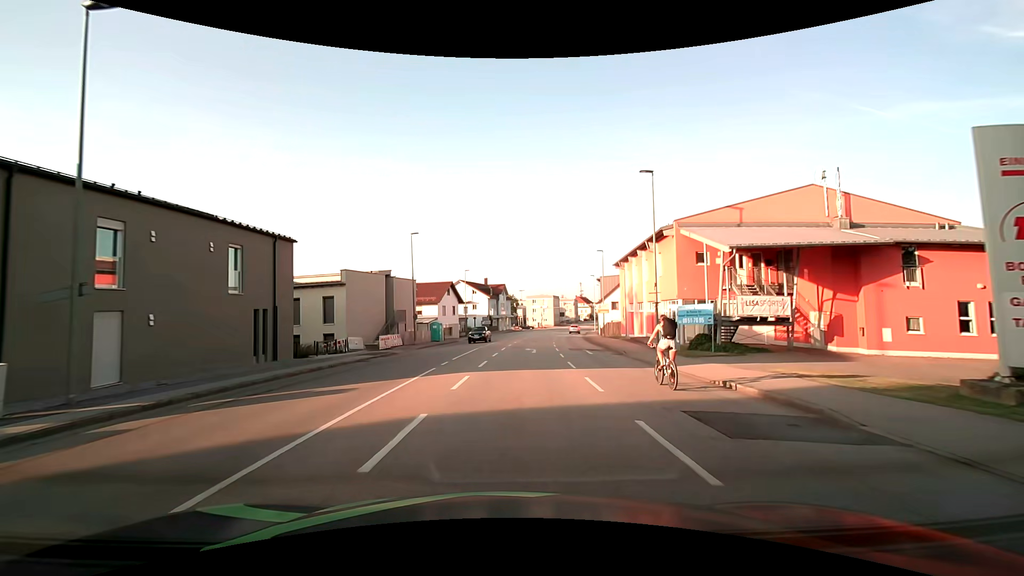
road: tertiary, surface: asphalt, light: Day
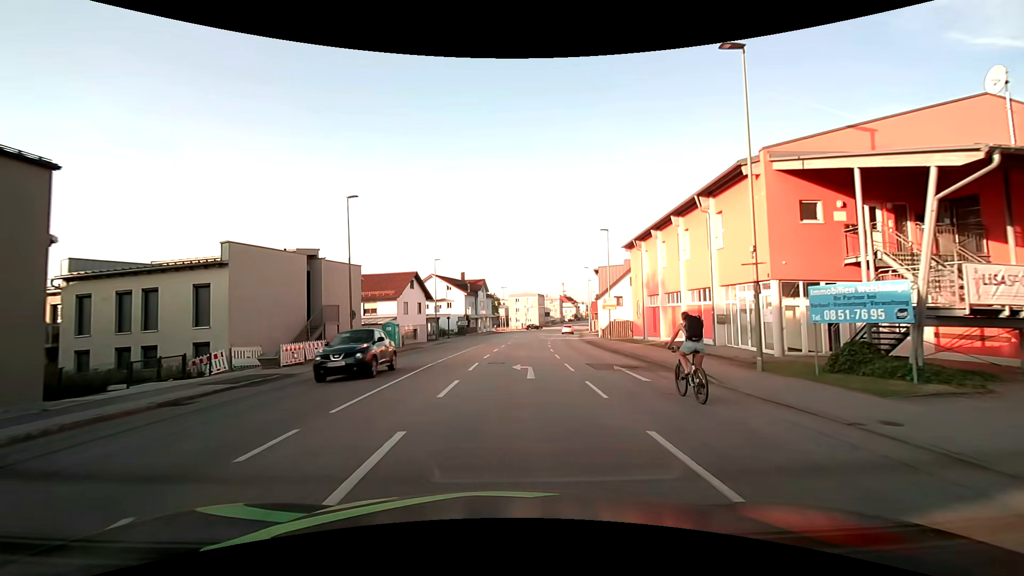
(+0.3, +13.3) m; +2°
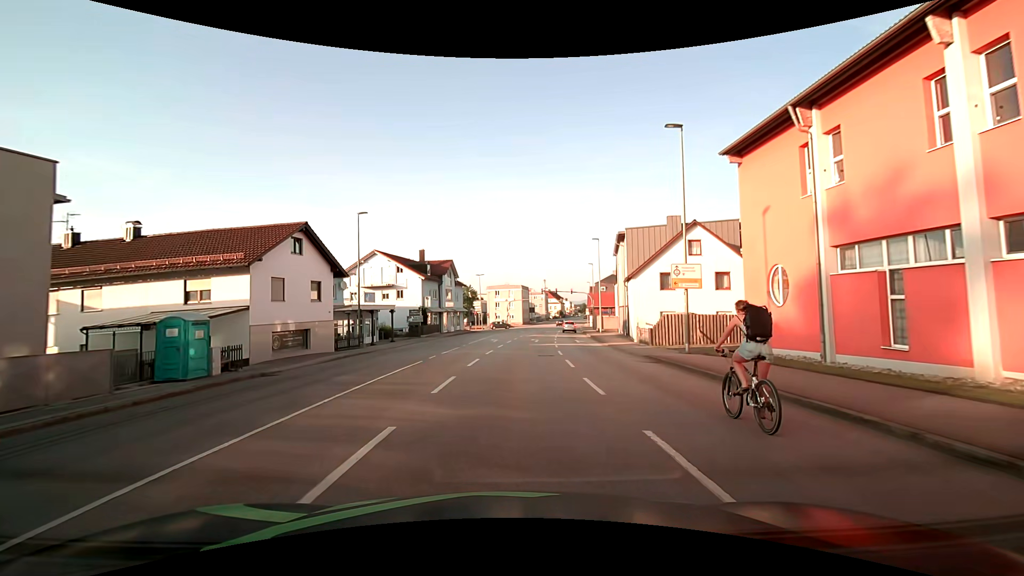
(+0.6, +24.0) m; +3°
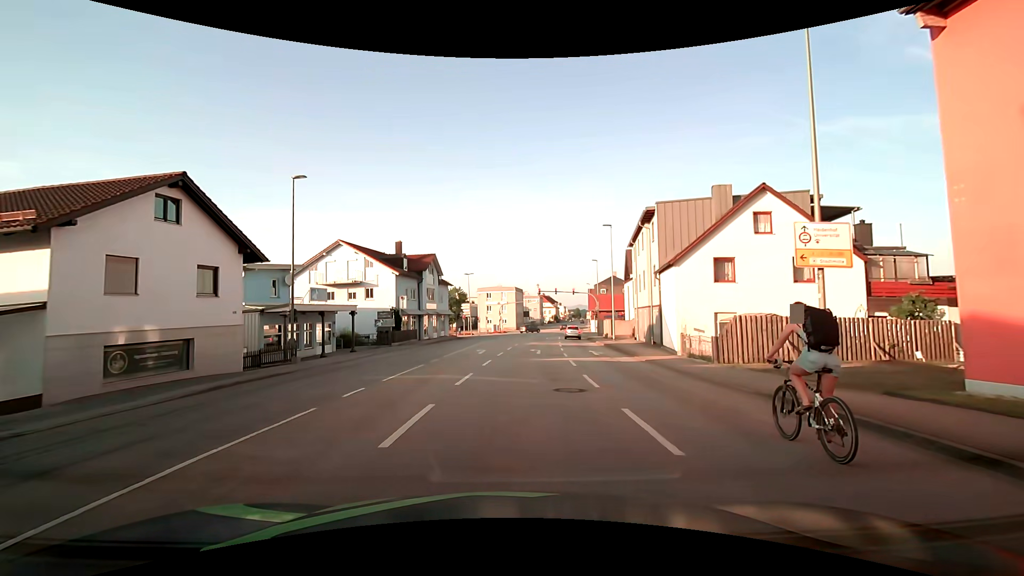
(0.0, +9.9) m; +2°
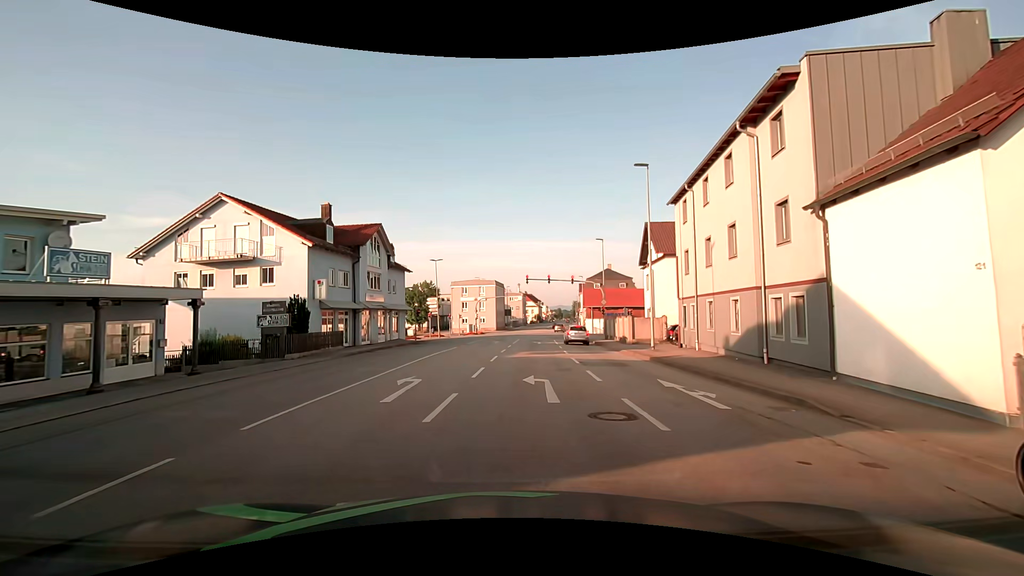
(0.0, +16.7) m; 0°
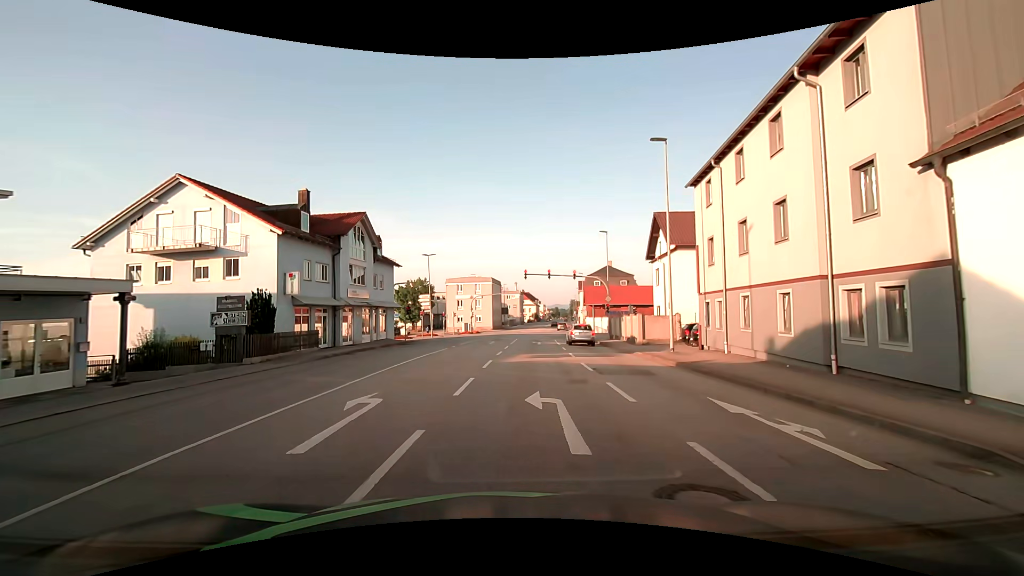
(+0.1, +3.6) m; +1°
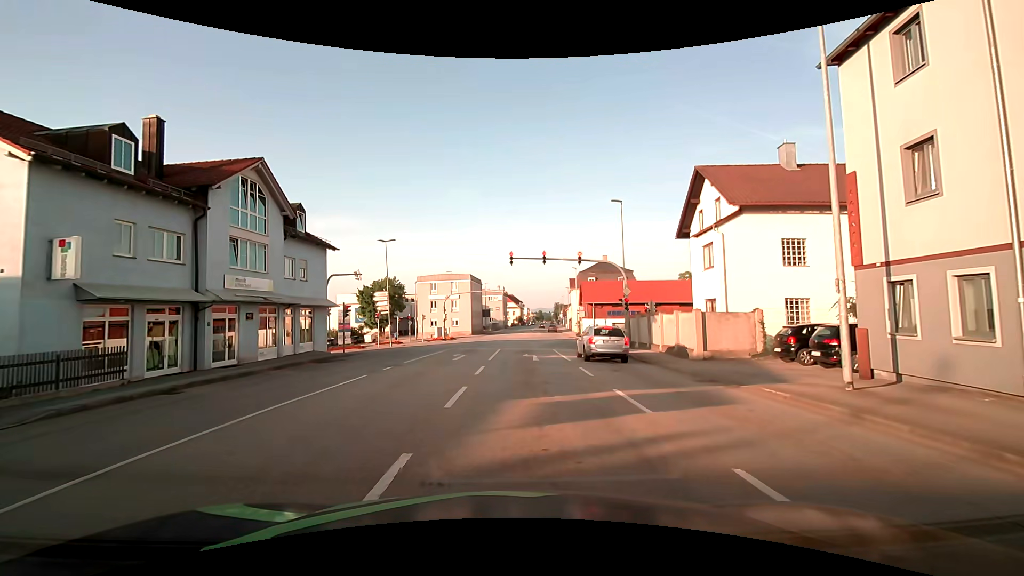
(+0.2, +13.1) m; +2°
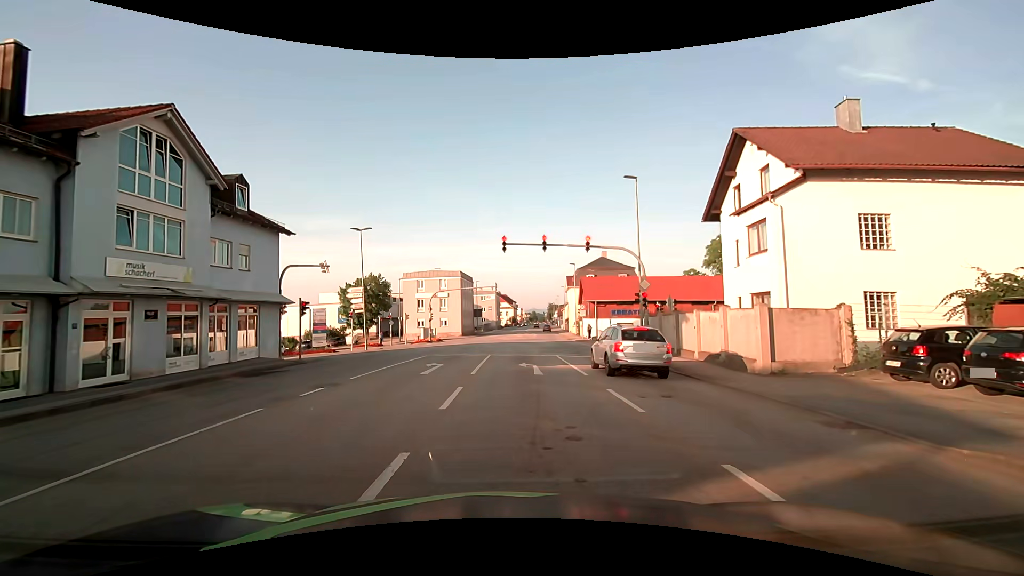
(0.0, +5.9) m; -1°
